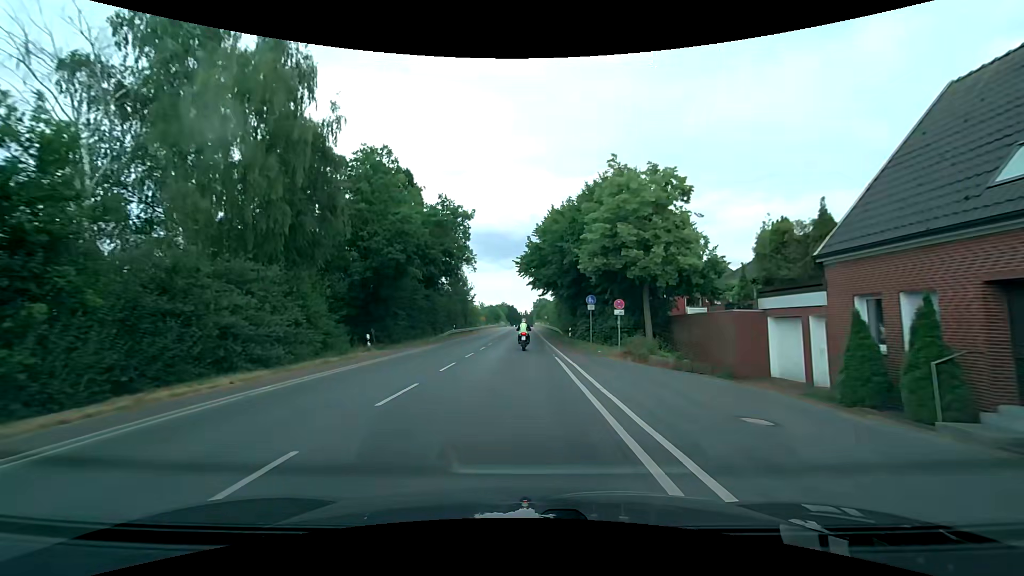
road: secondary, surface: asphalt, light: Day
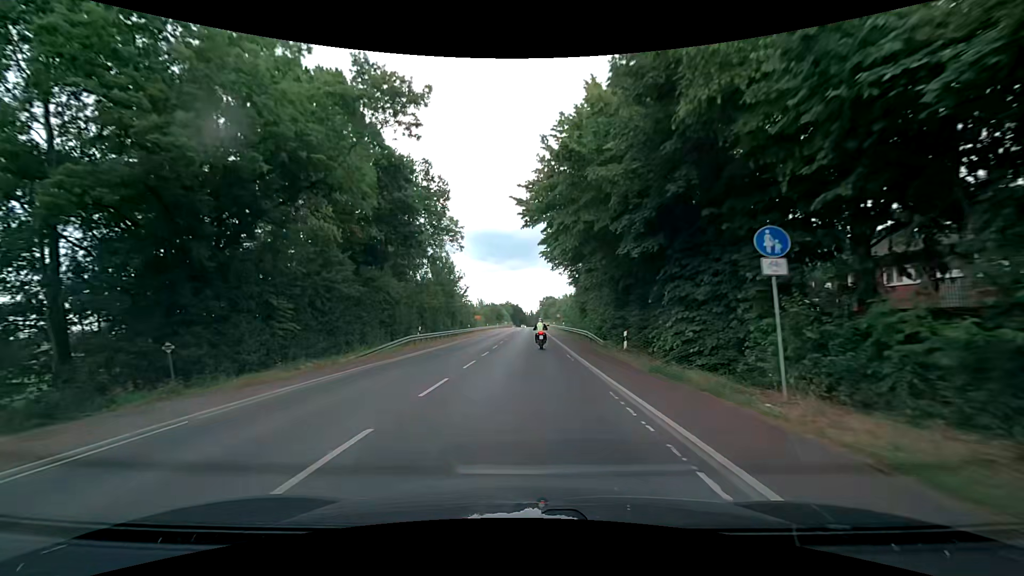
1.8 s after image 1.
(-0.1, +22.8) m; -1°
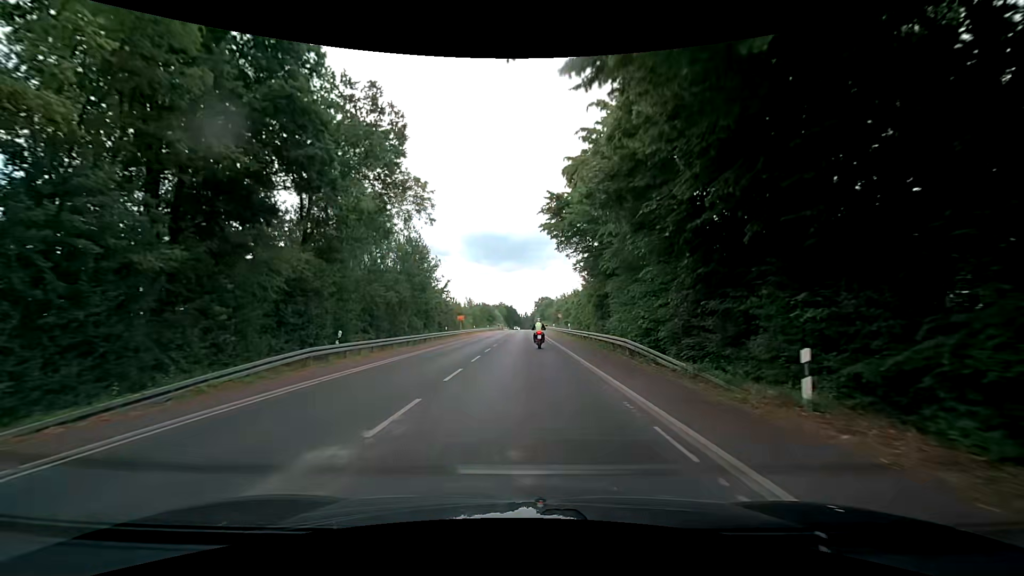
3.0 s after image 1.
(+0.1, +15.2) m; +1°
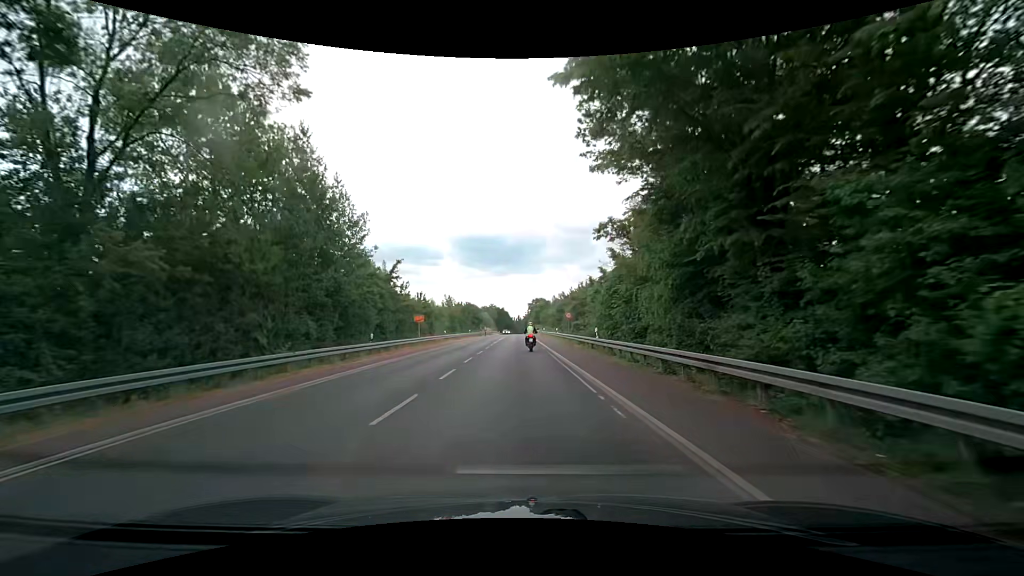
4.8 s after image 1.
(+0.2, +22.9) m; +1°
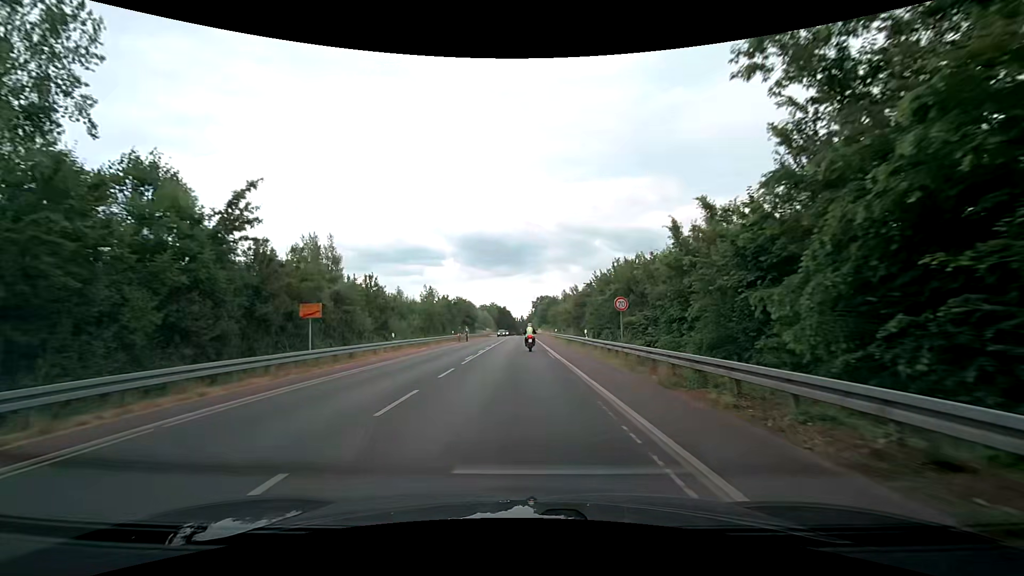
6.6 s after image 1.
(-0.2, +23.6) m; -1°
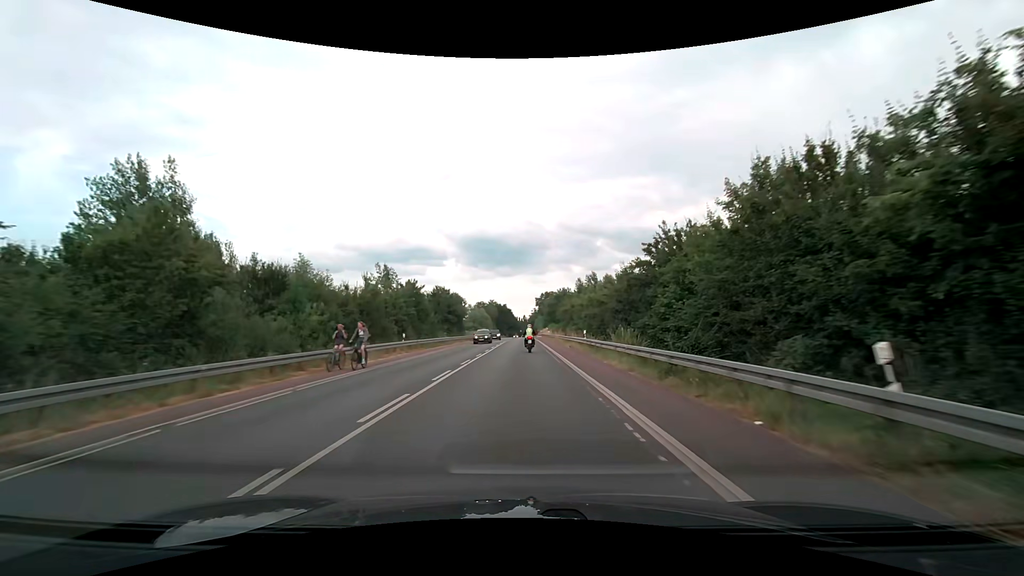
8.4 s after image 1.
(+0.1, +26.4) m; 0°
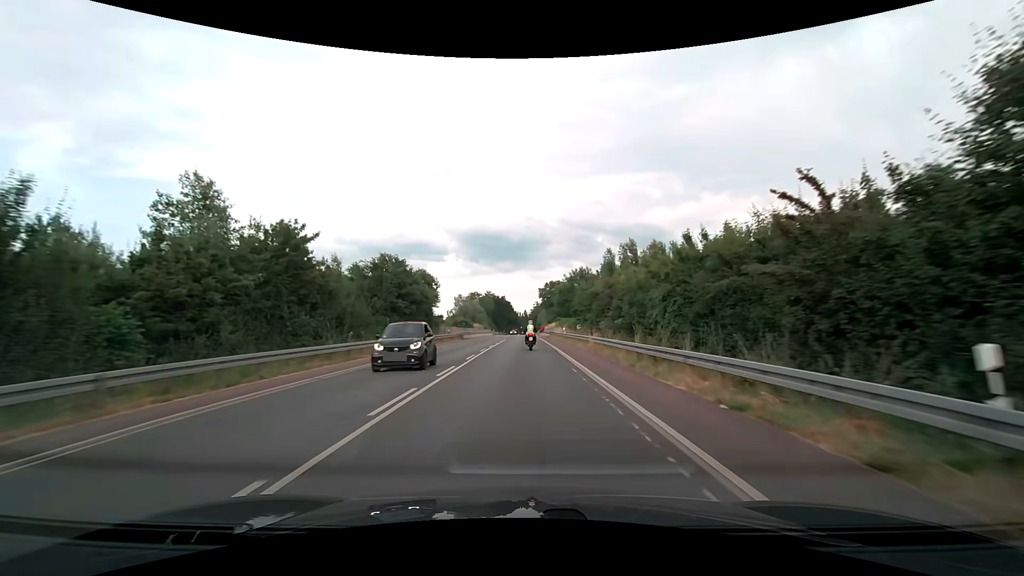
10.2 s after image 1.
(-0.1, +29.4) m; 0°
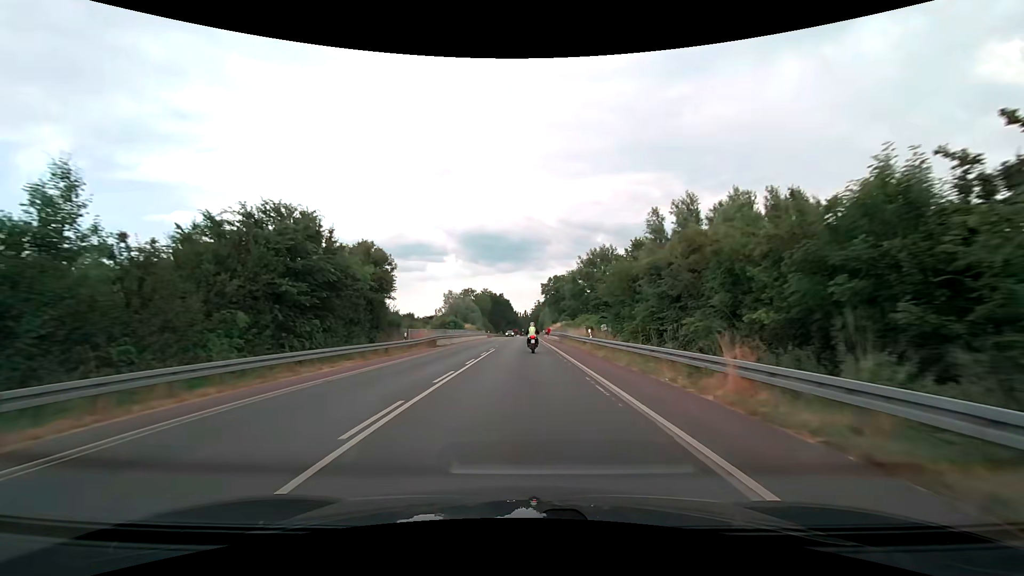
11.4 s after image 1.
(0.0, +20.1) m; 0°
(0, +10) (0, +20) (0, +30) (0, +40) (0, +50) (0, +60) (0, +70) (0, +80) (0, +90) (0, +100) m
